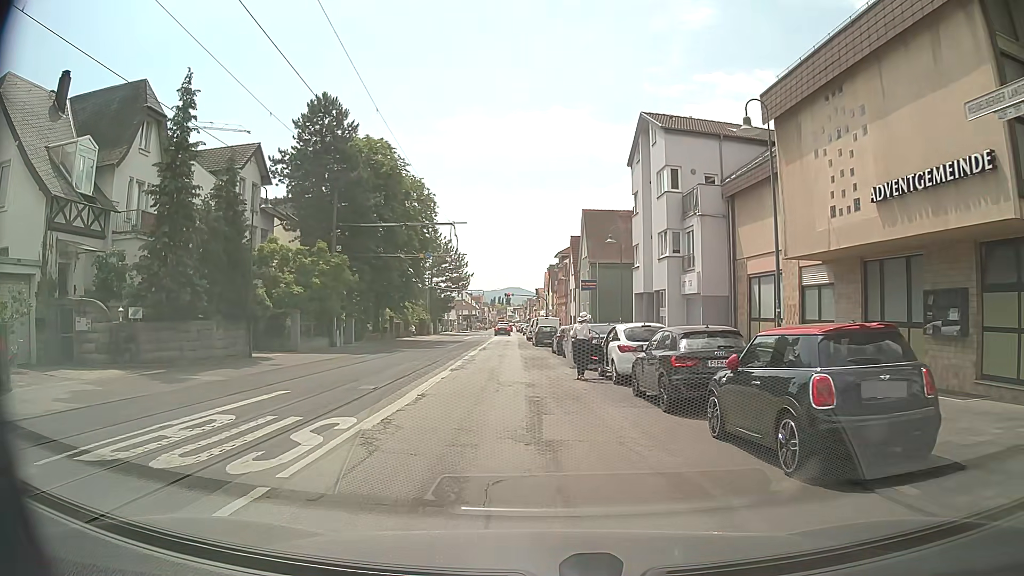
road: tertiary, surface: asphalt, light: Day
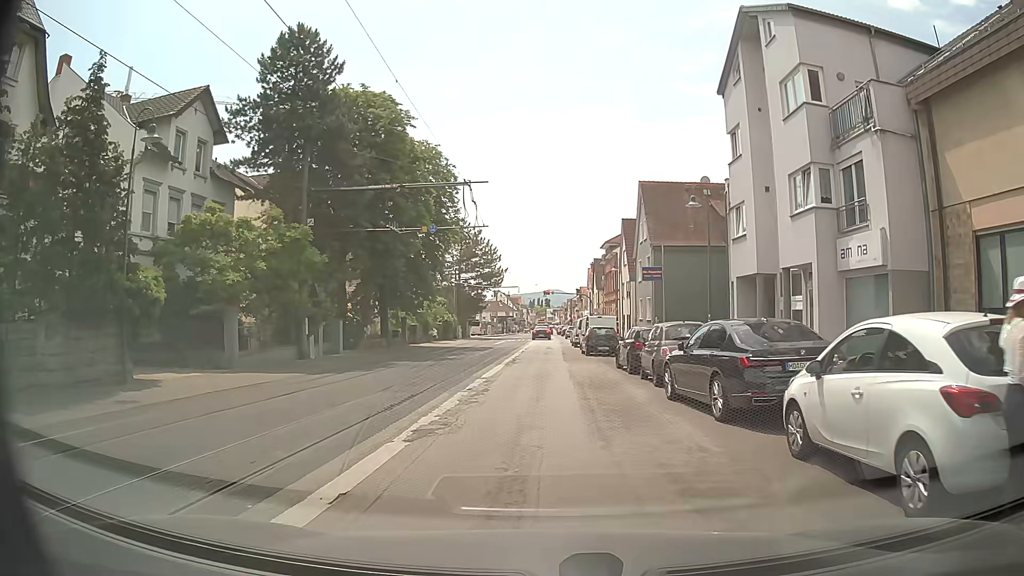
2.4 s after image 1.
(-0.4, +12.3) m; -2°
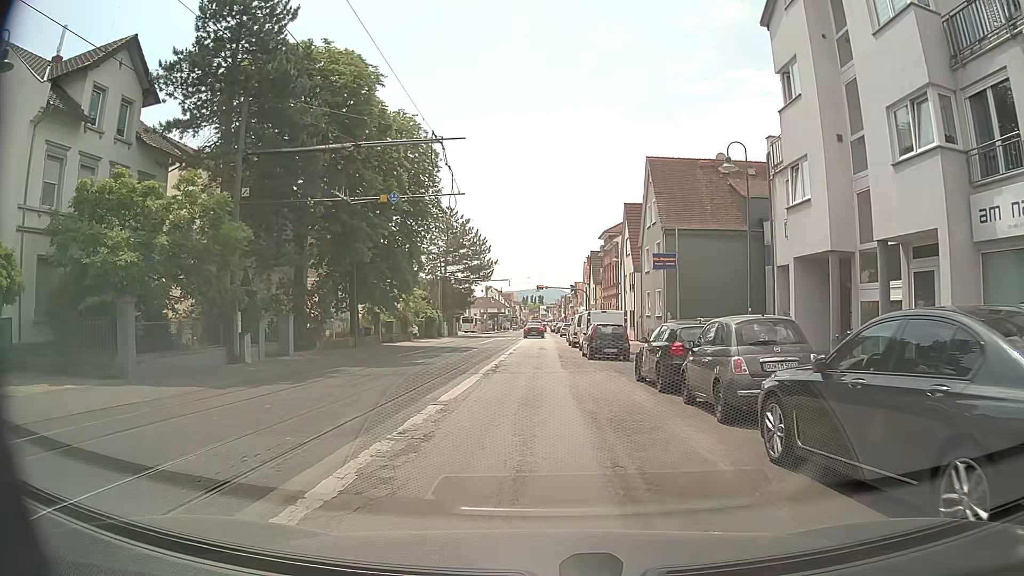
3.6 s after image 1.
(0.0, +6.5) m; 0°
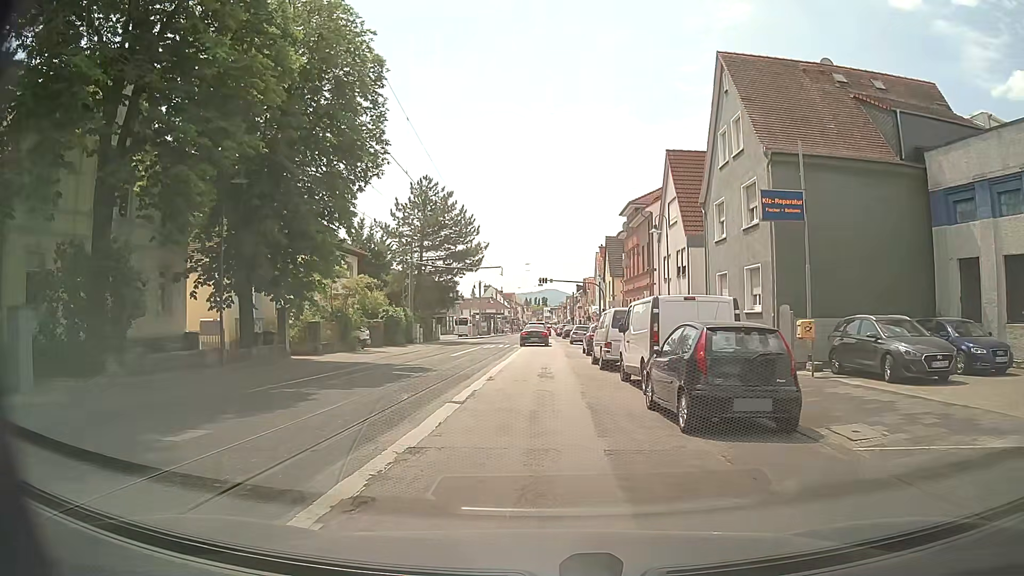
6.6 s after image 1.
(0.0, +17.5) m; 0°
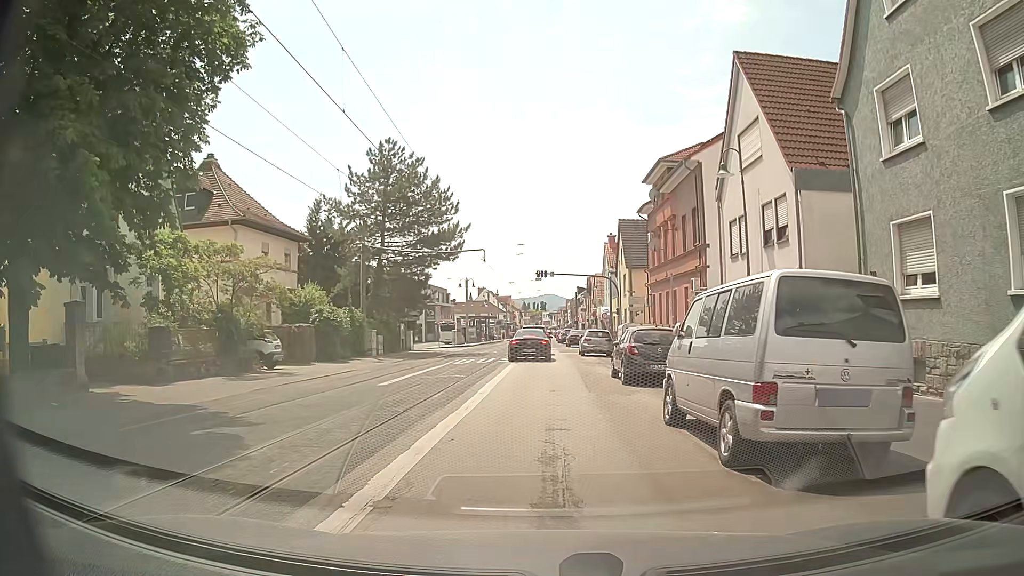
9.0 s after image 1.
(-0.1, +14.3) m; -1°
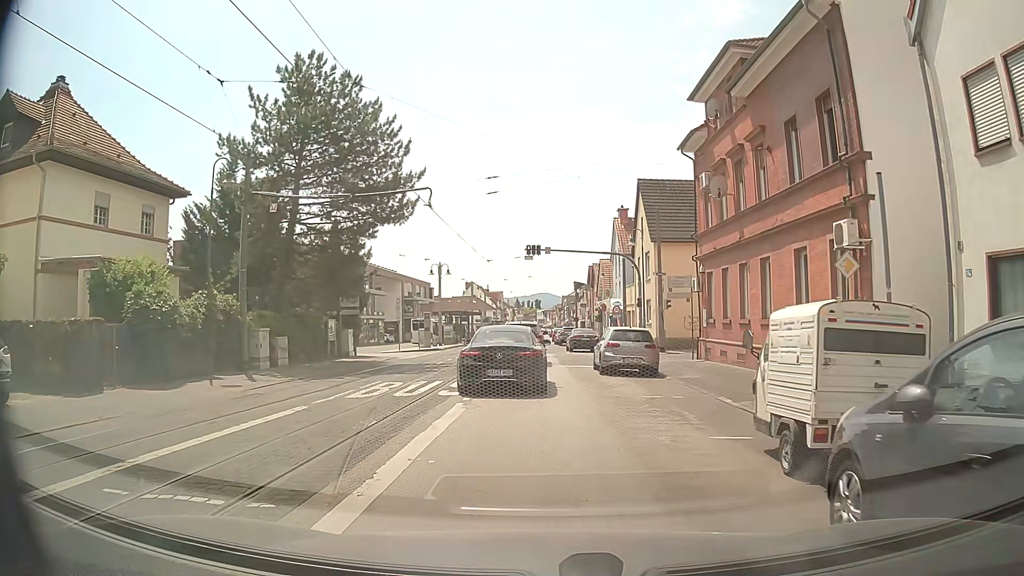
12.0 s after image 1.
(+0.4, +15.6) m; +1°
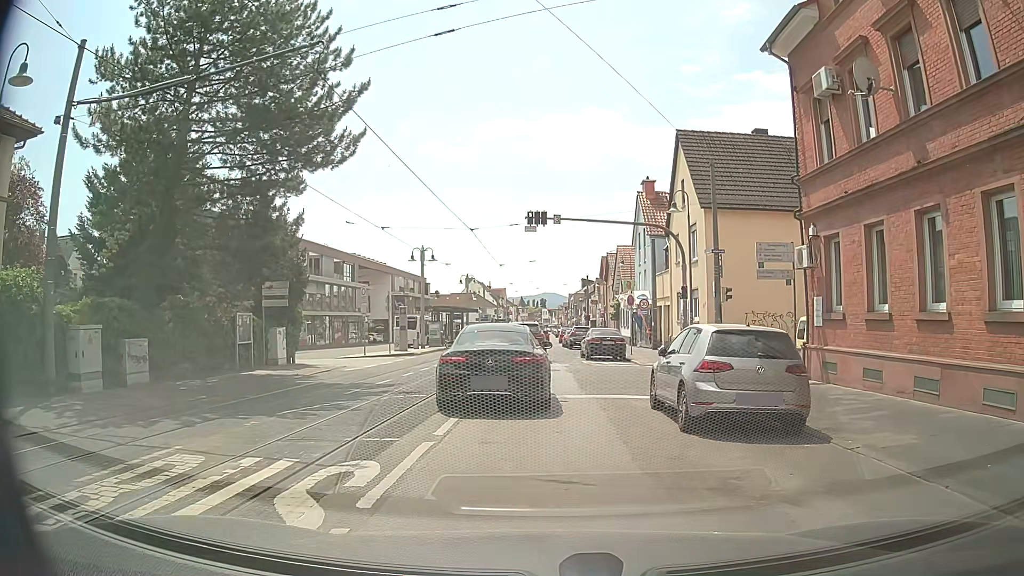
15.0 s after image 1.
(+0.1, +11.2) m; -1°
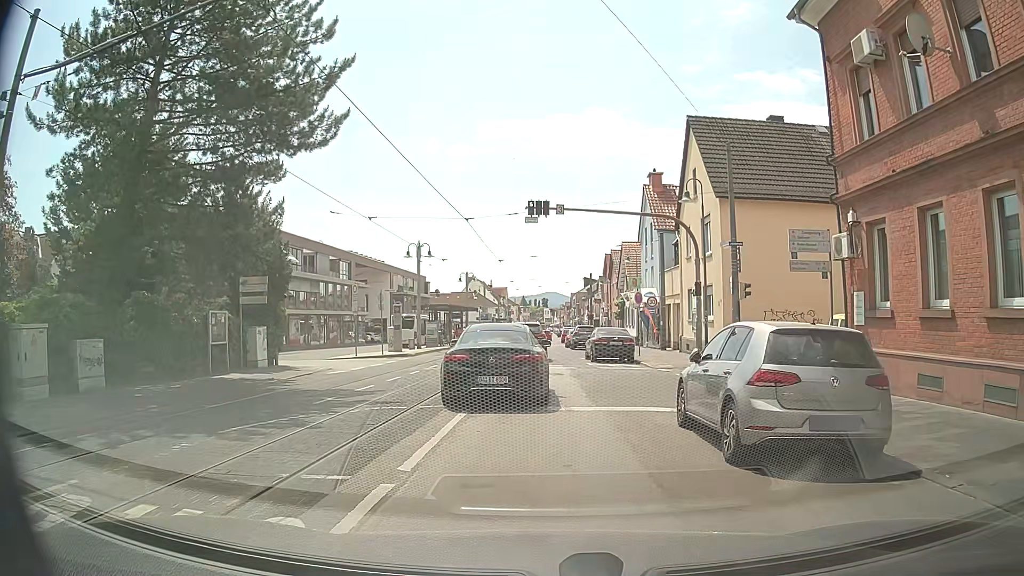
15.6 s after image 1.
(0.0, +2.3) m; +1°
(0, +10) (0, +20) (0, +30) (0, +40) (0, +50) (0, +60) (0, +70) (0, +80) (0, +90) (0, +100) m
